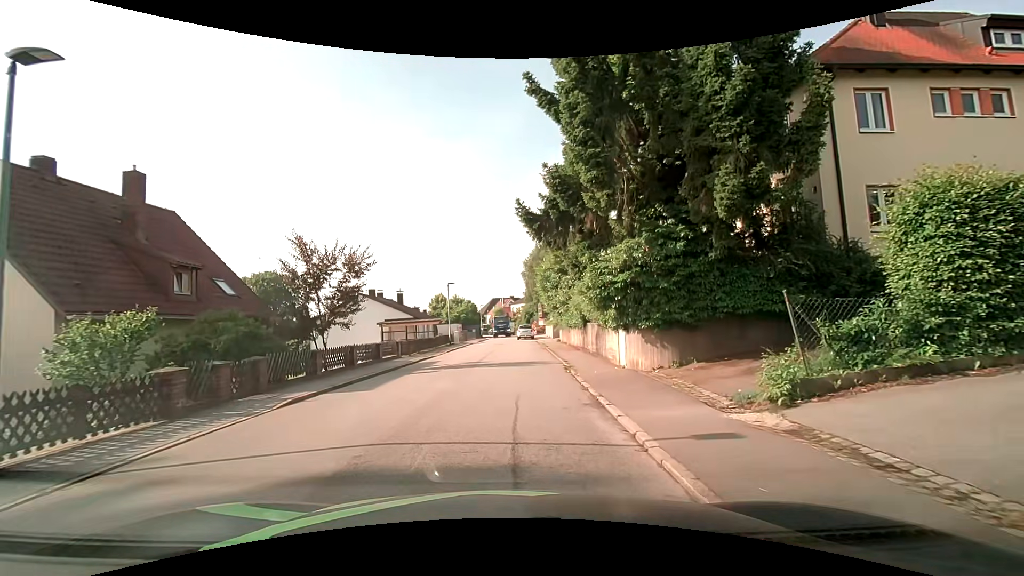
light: Day
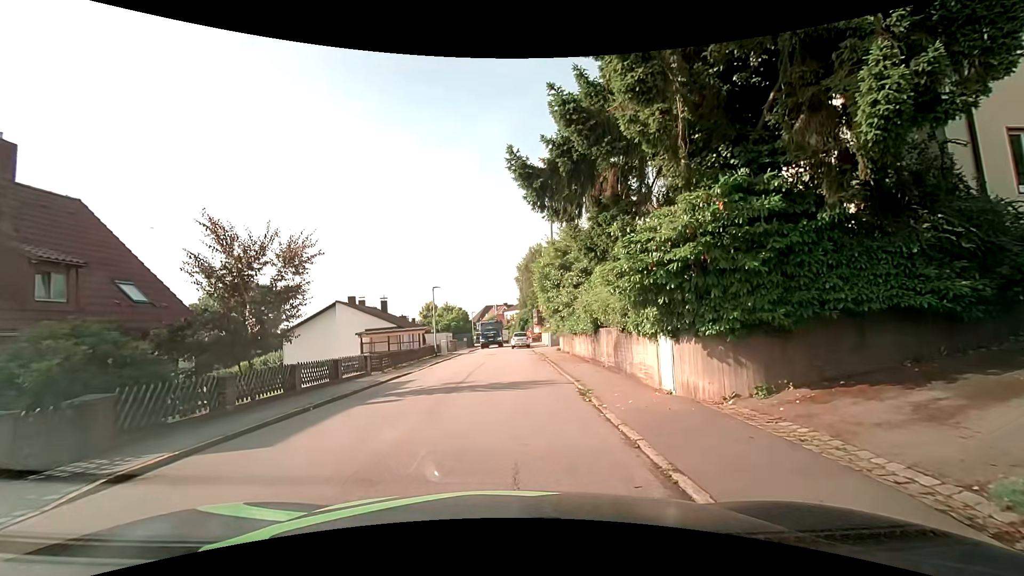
(+0.1, +4.5) m; 0°
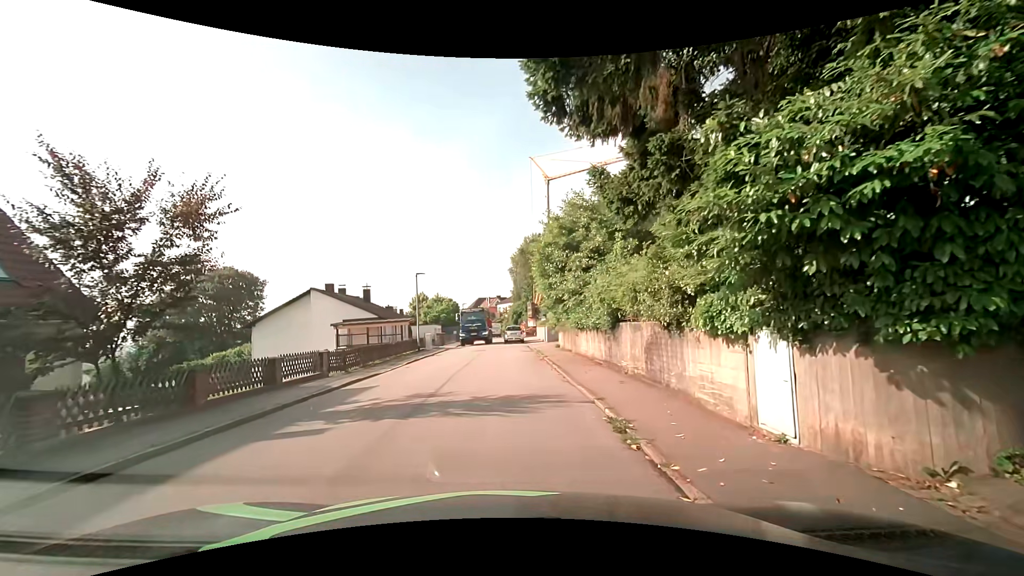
(+0.1, +4.1) m; +2°
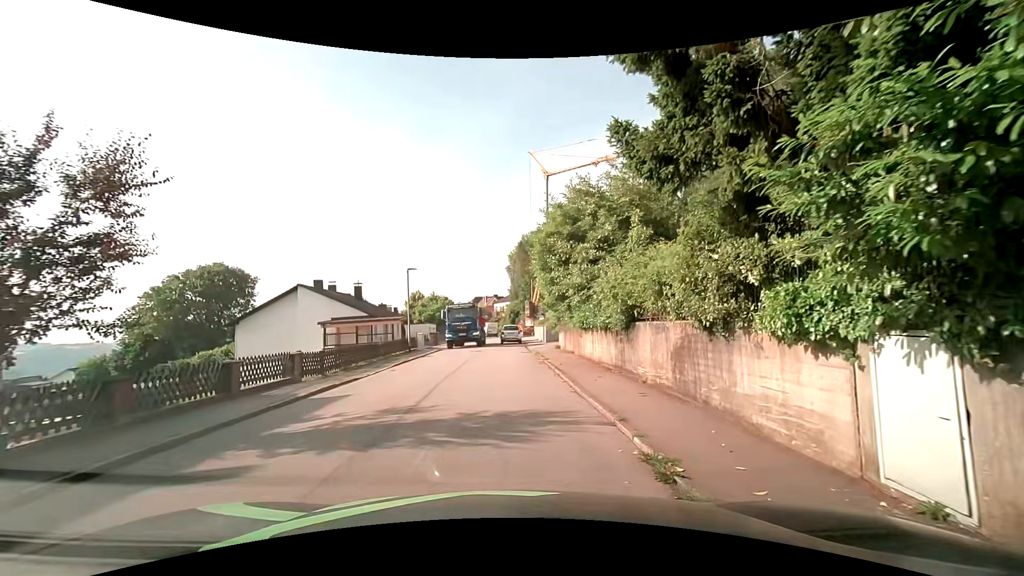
(0.0, +2.0) m; 0°
